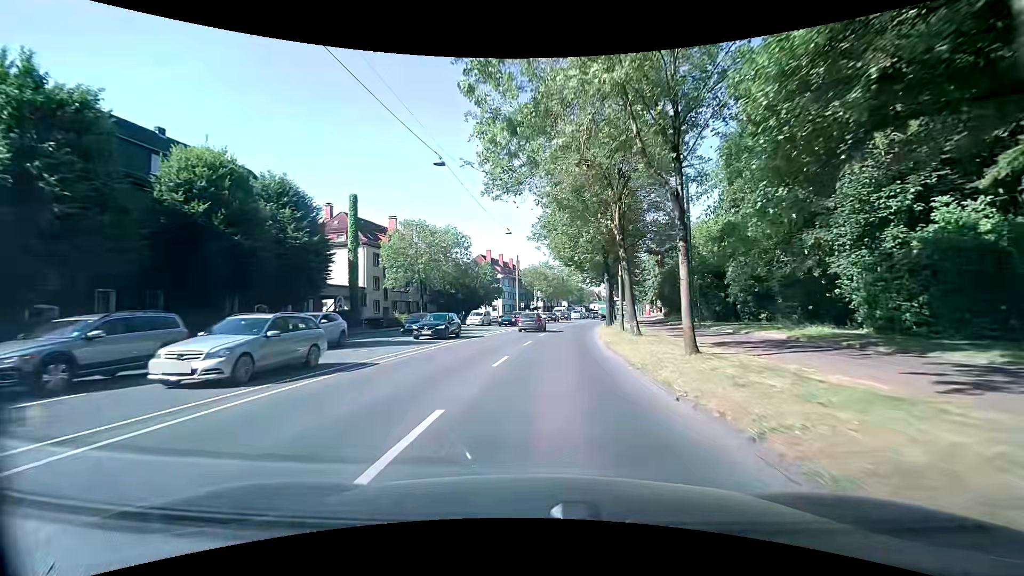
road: primary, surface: asphalt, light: Day
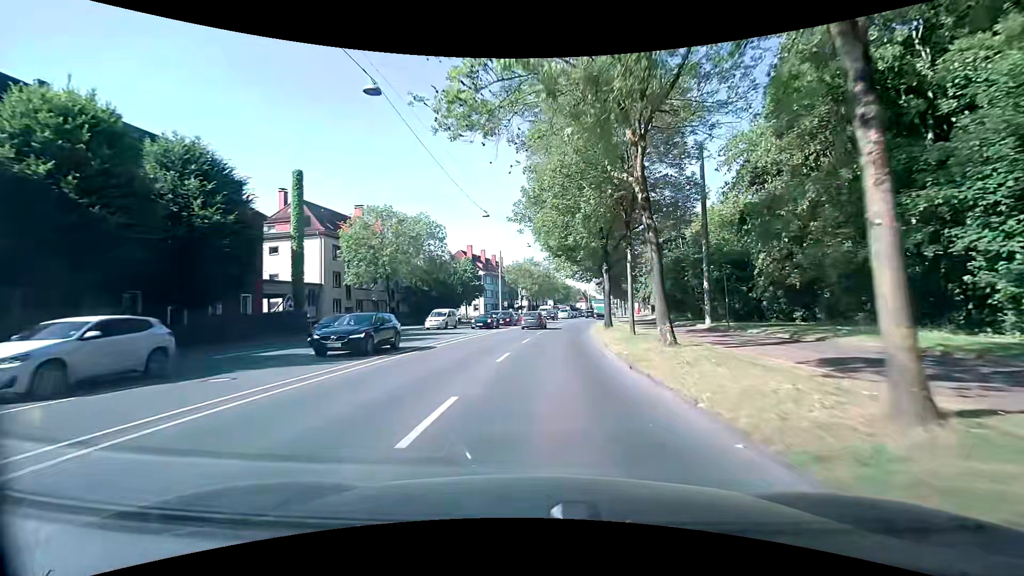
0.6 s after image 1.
(+0.2, +7.8) m; +2°
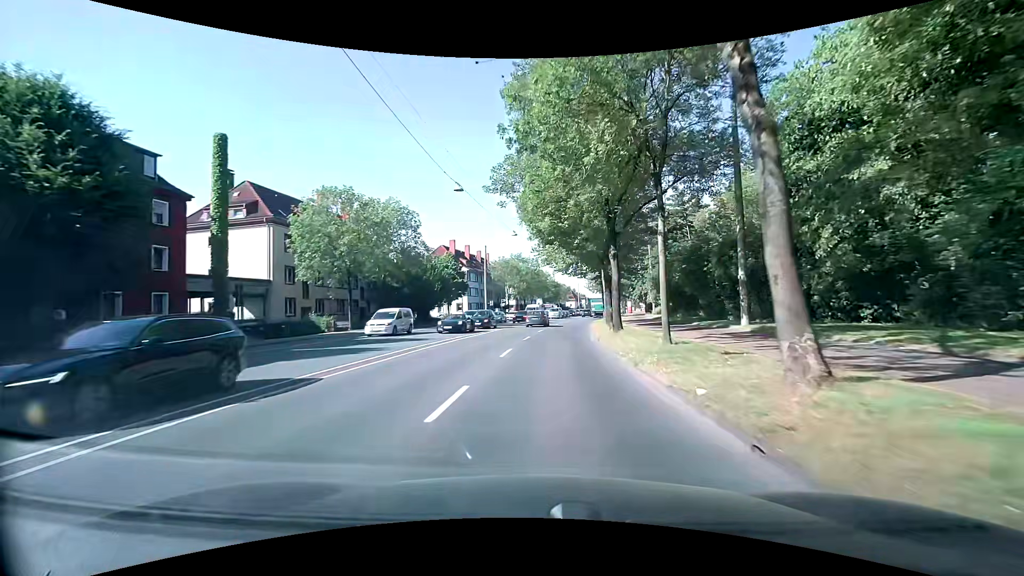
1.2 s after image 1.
(+0.1, +7.9) m; +1°
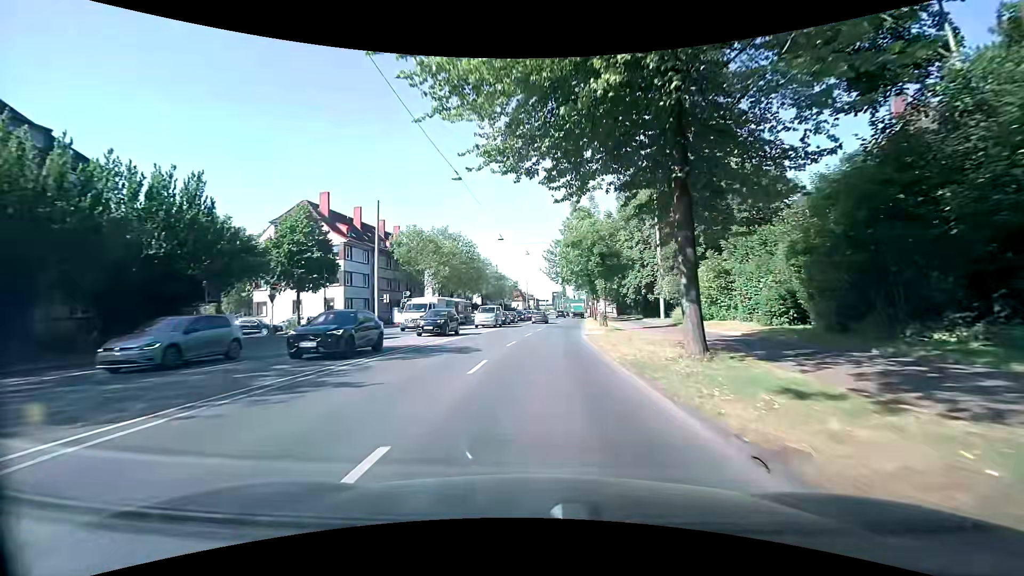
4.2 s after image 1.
(+2.7, +40.2) m; +7°
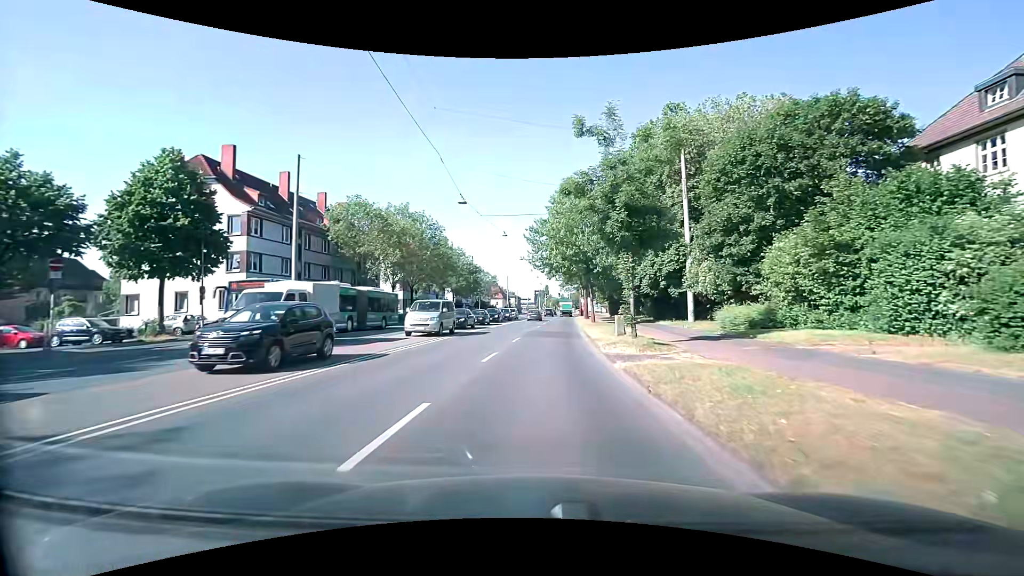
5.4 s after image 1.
(+0.2, +15.6) m; +3°
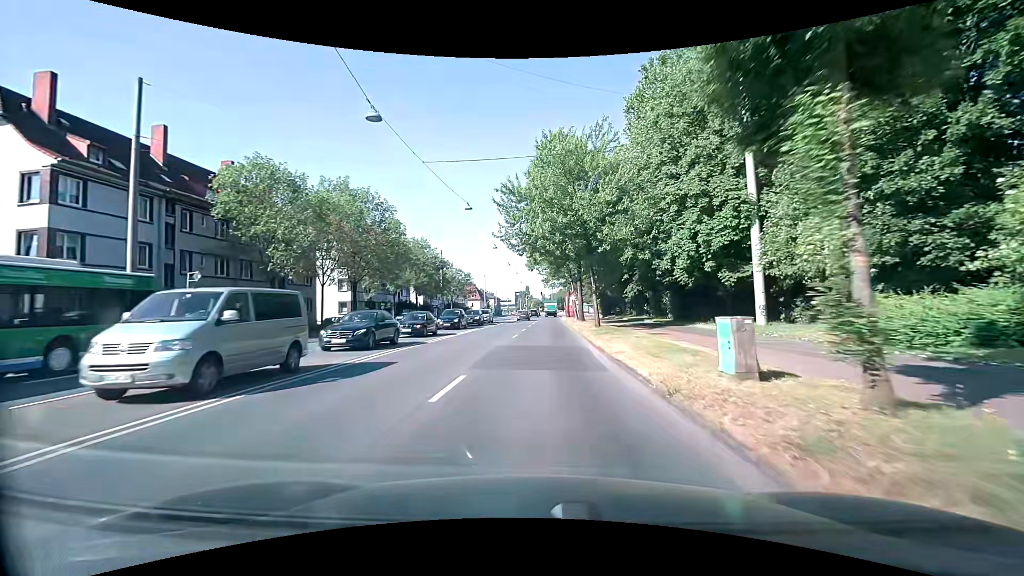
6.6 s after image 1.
(+0.1, +14.8) m; +1°
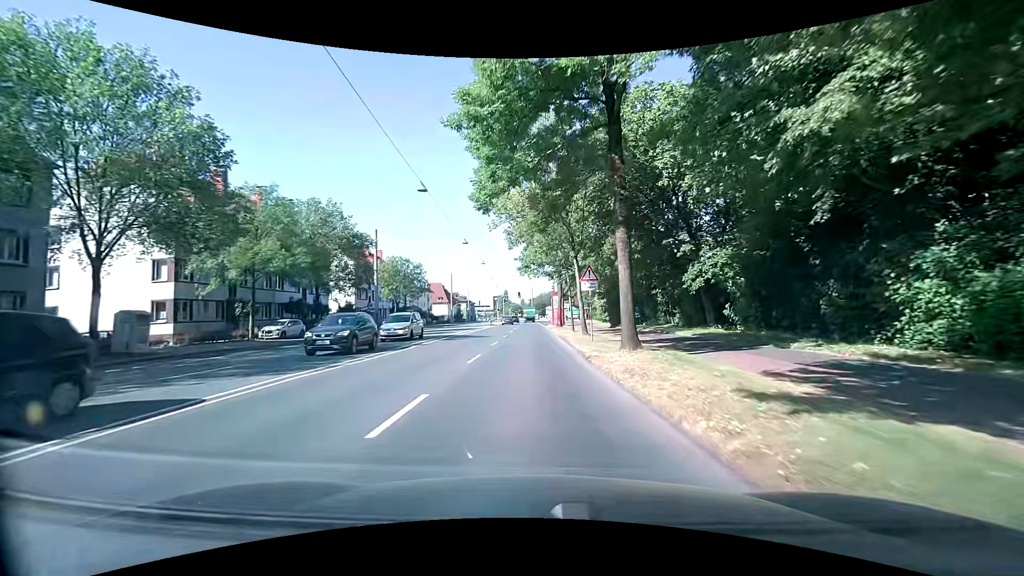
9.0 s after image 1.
(+0.9, +29.0) m; +3°
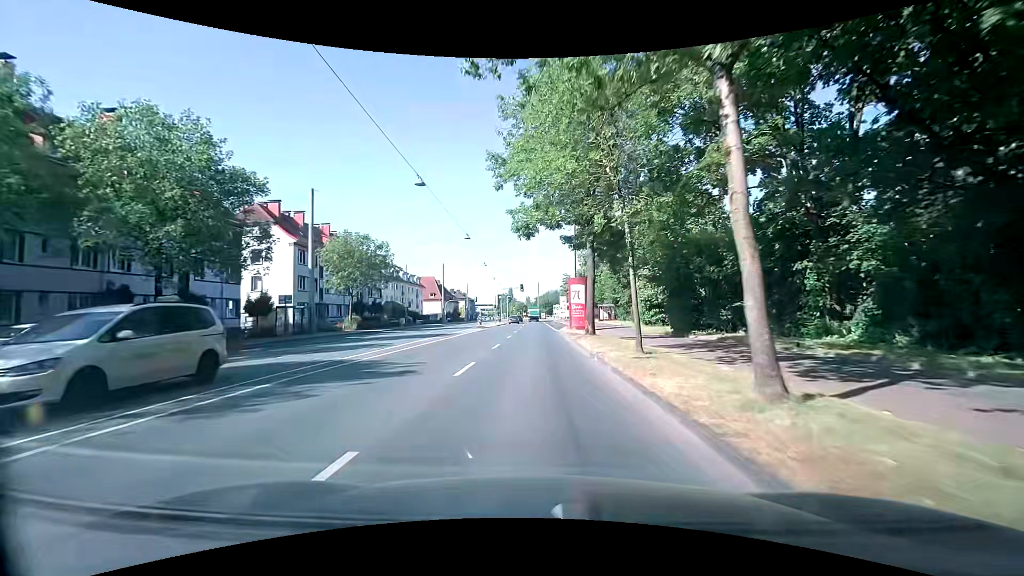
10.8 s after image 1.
(0.0, +21.7) m; 0°
(0, +10) (0, +20) (0, +30) (0, +40) (0, +50) (0, +60) (0, +70) (0, +80) (0, +90) (-1, +100) m
